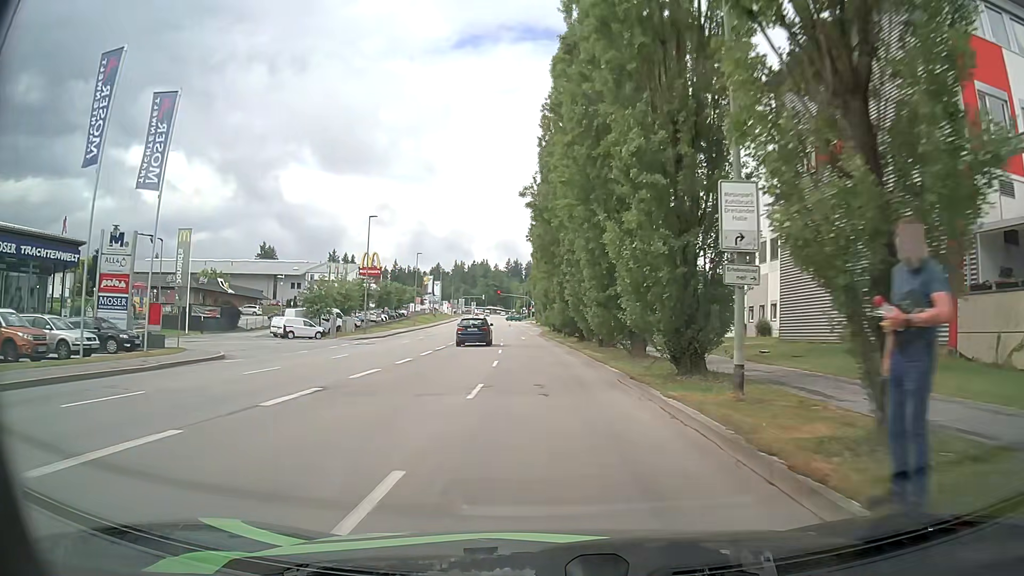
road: tertiary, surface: asphalt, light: Day
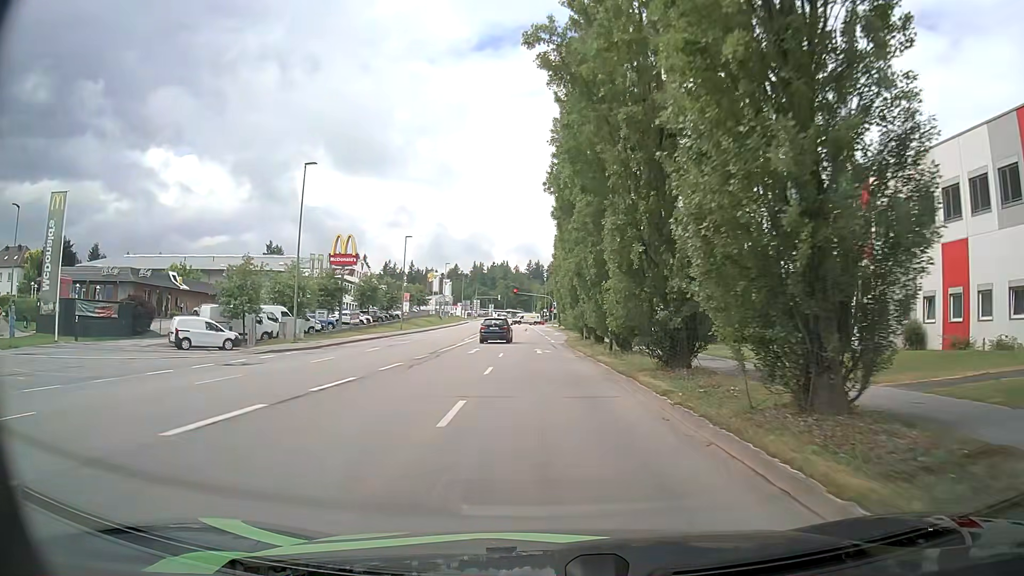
(-0.2, +21.3) m; -2°
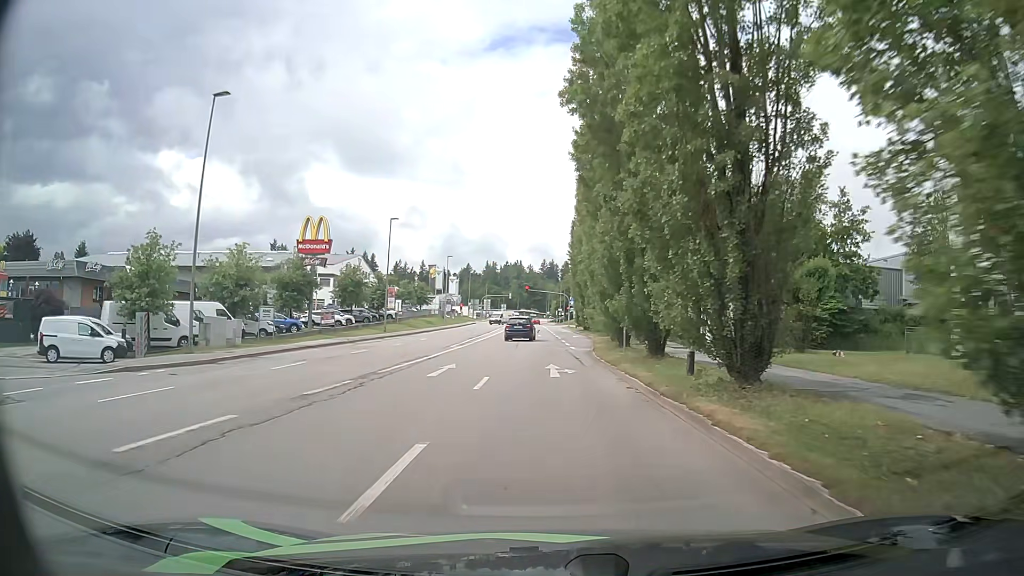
(-0.1, +13.3) m; -1°
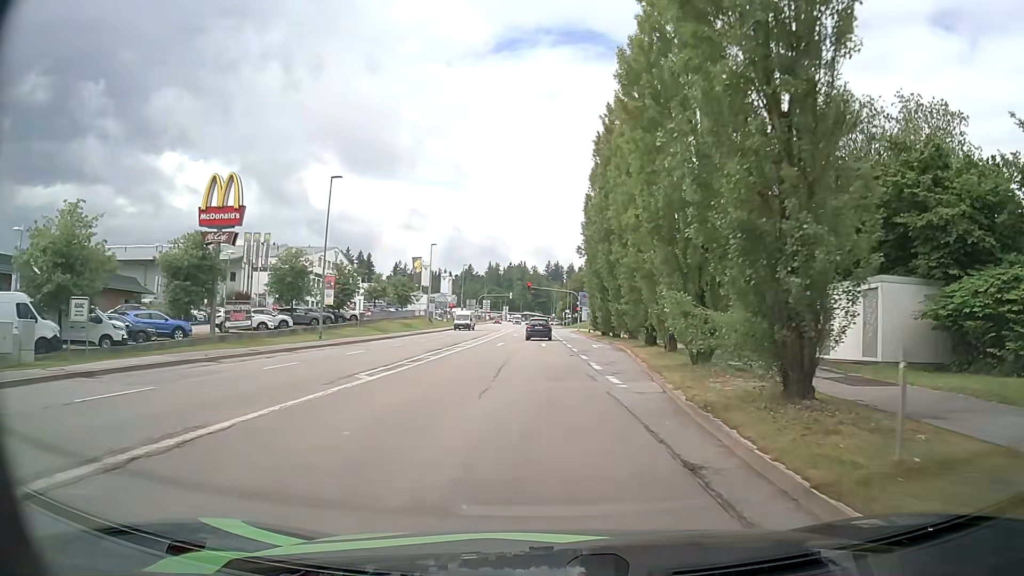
(-0.4, +18.7) m; -1°
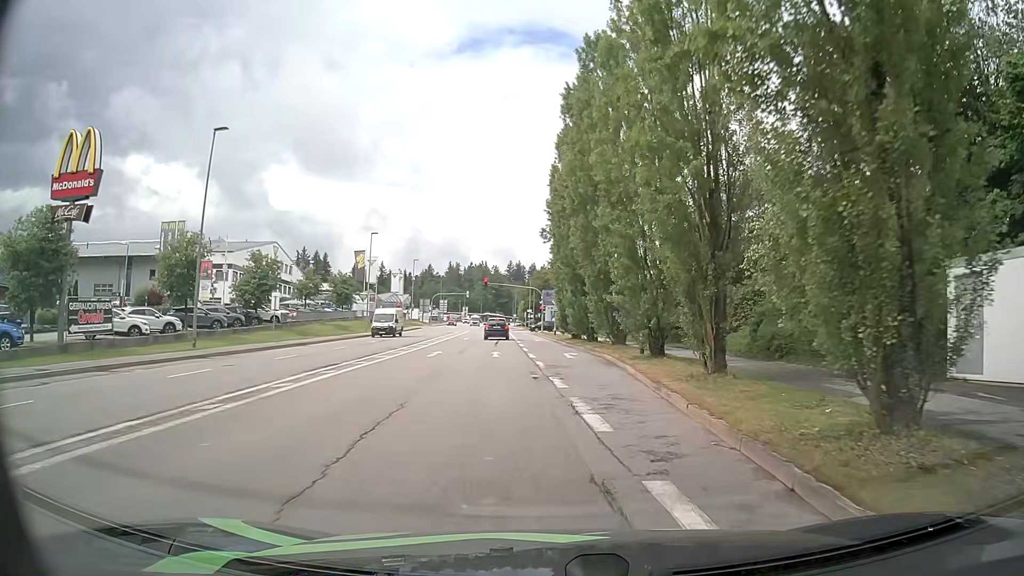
(+0.2, +11.8) m; +3°
(0, +10) (+1, +20) (+1, +30) (0, +40) (0, +50) (-1, +60) (-1, +70) (-2, +80) (-2, +90) (+1, +99) m
